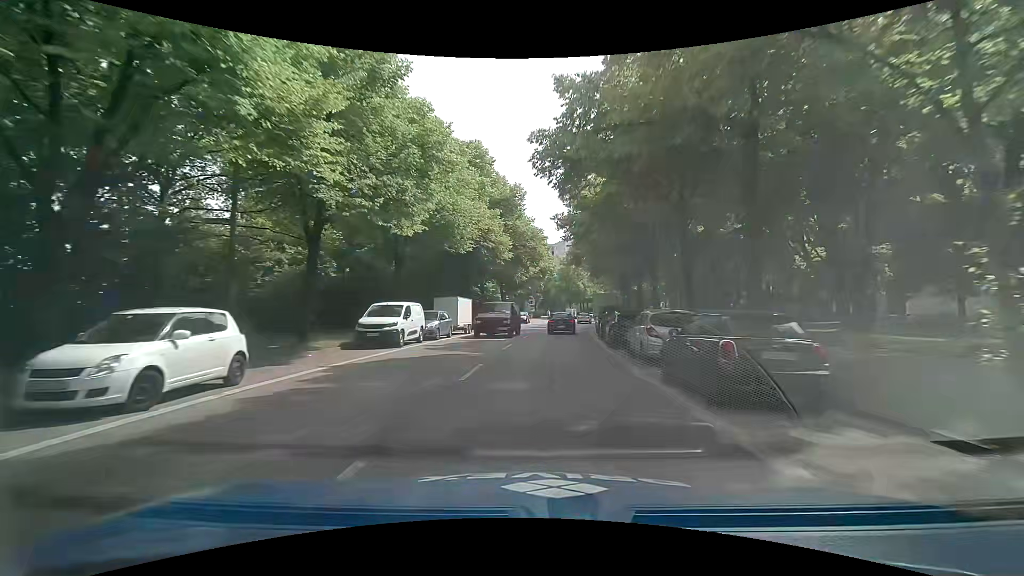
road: secondary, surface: asphalt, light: Day
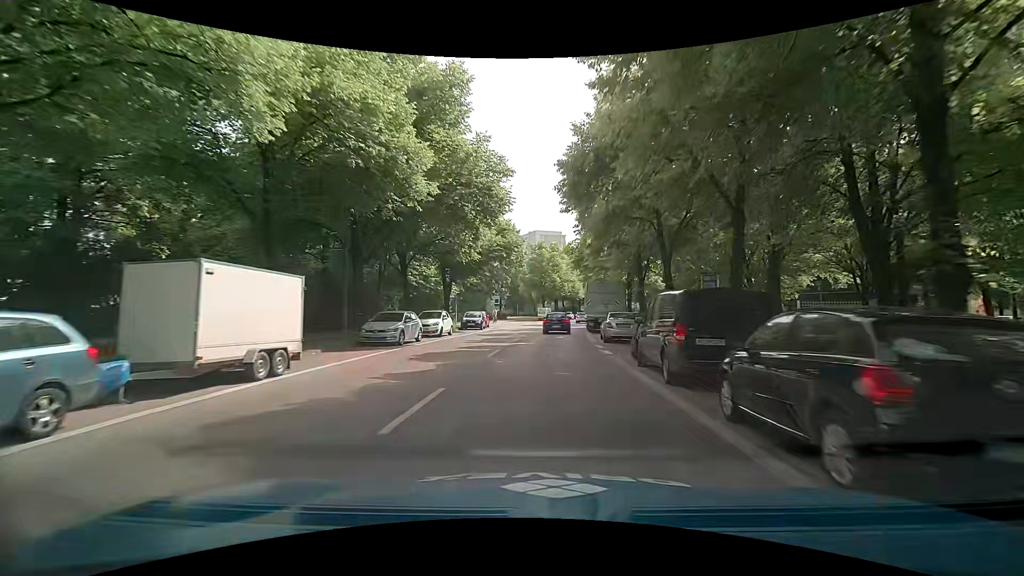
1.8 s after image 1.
(+0.7, +21.5) m; +2°
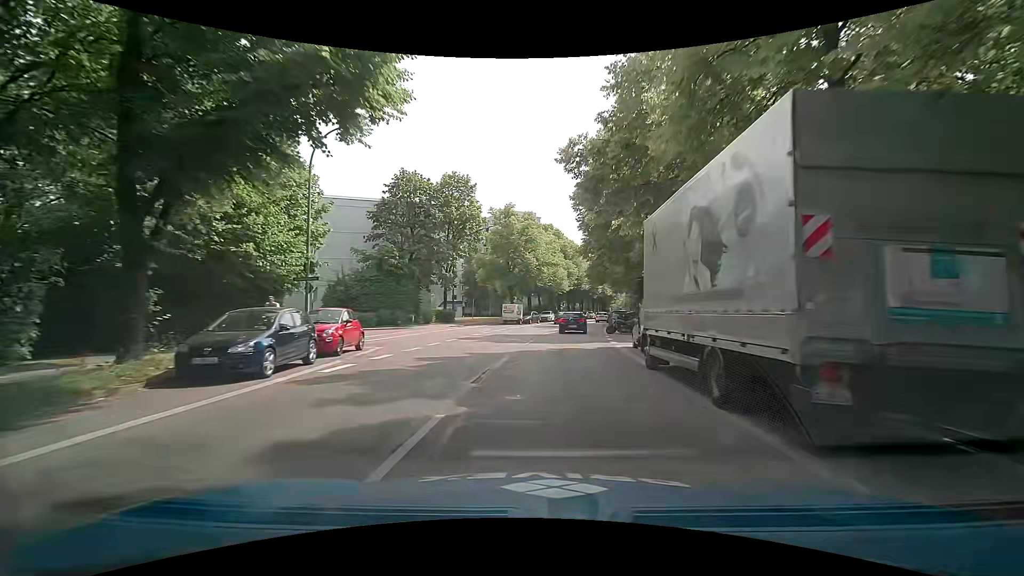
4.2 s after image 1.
(+1.5, +29.3) m; +4°
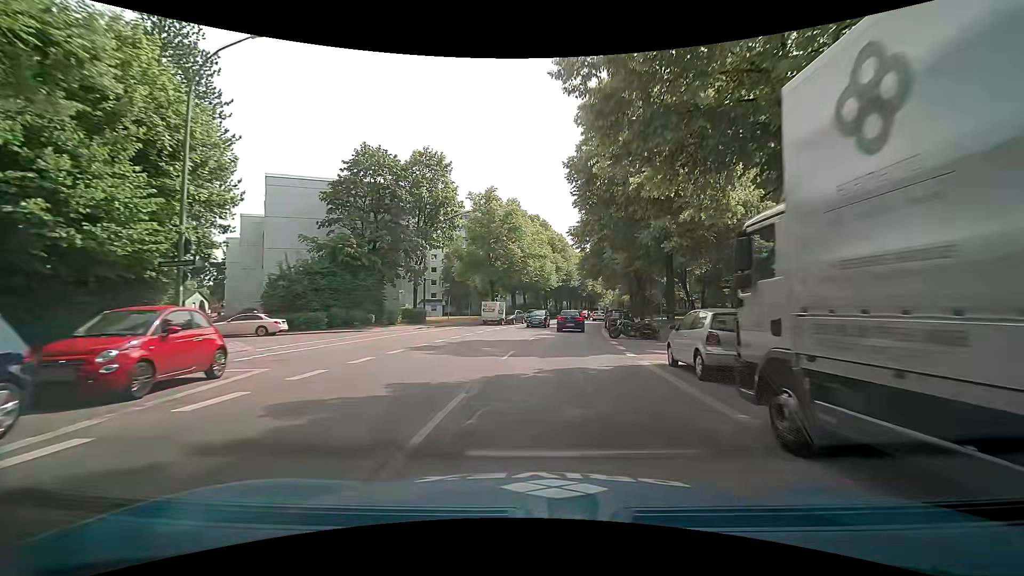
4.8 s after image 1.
(+0.1, +7.3) m; +2°
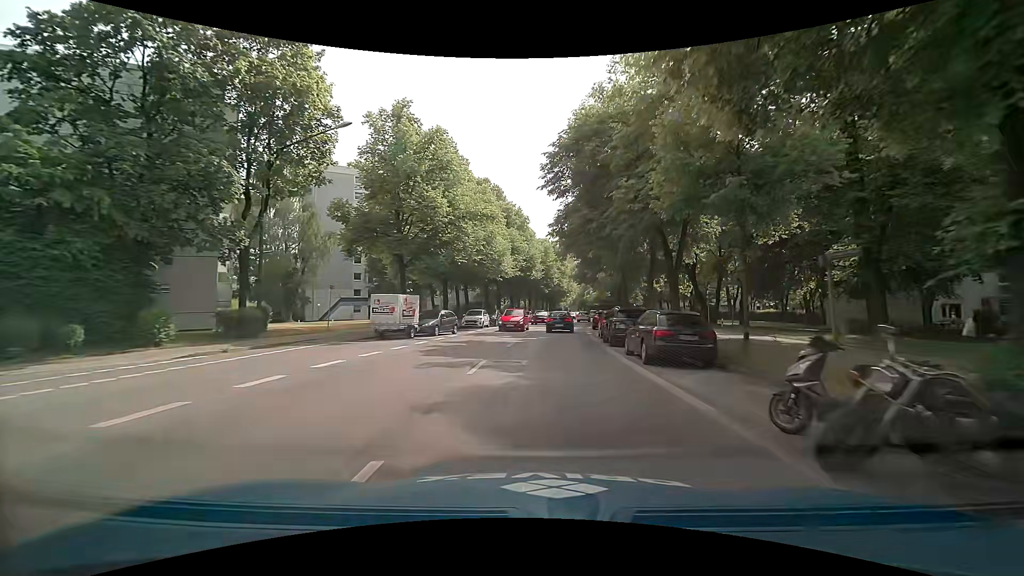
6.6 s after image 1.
(+0.8, +21.4) m; +5°
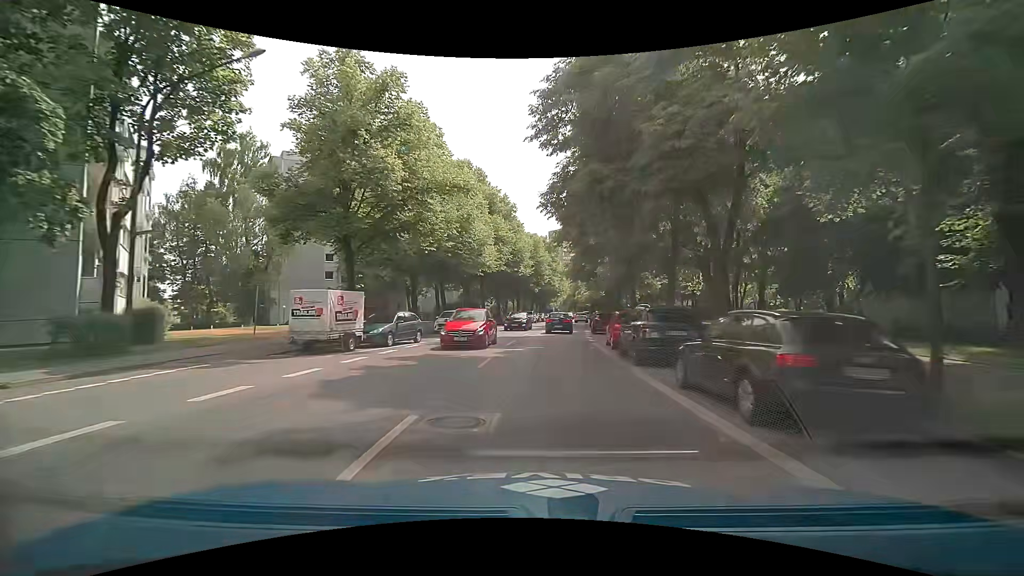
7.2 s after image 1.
(+0.1, +7.0) m; +1°
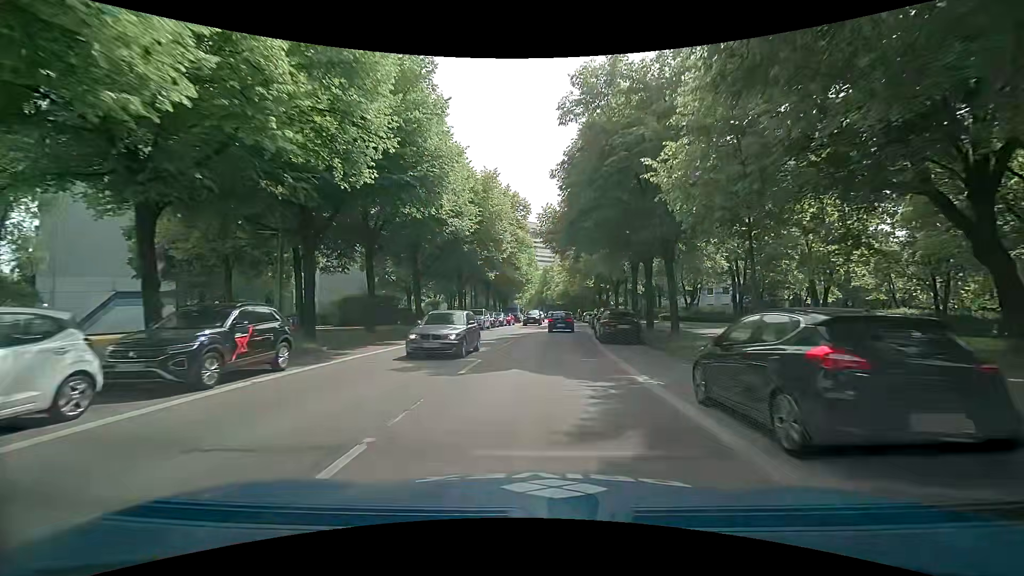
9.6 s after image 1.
(+1.1, +28.3) m; +6°
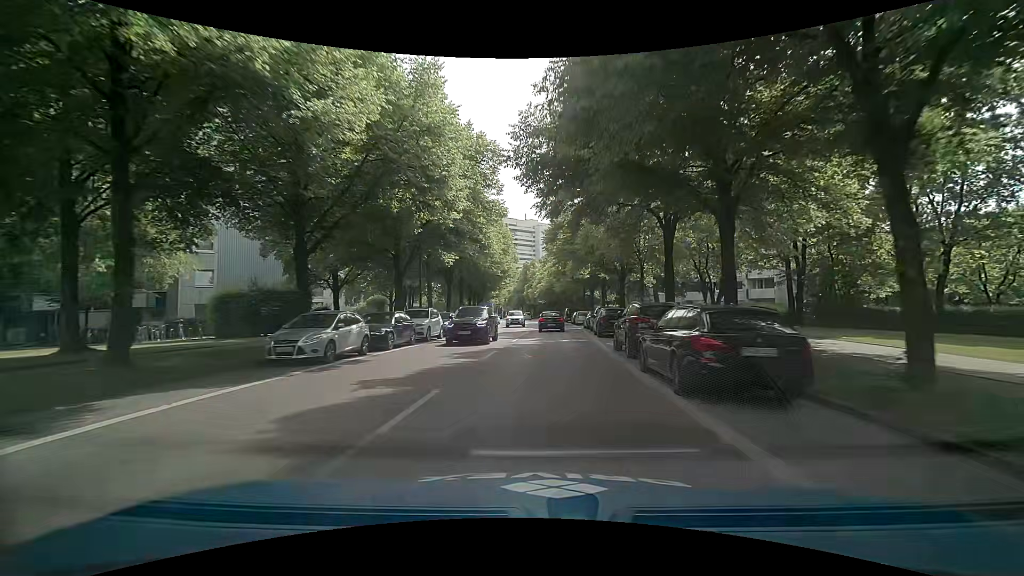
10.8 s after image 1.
(-0.1, +14.4) m; +1°
(0, +10) (0, +20) (+1, +30) (+1, +40) (+1, +50) (+1, +60) (+1, +70) (+1, +80) (0, +90) (-1, +100) m
